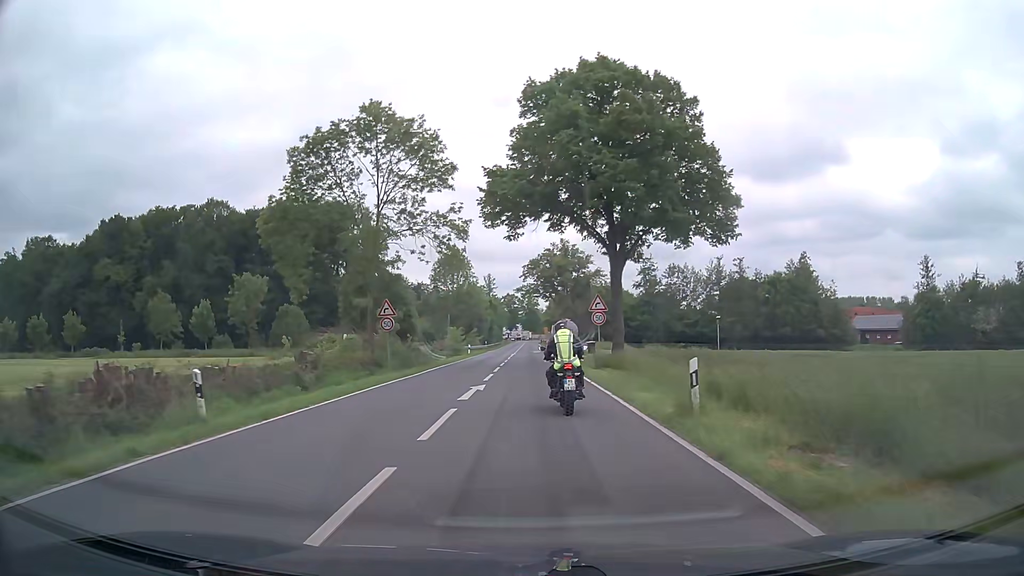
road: secondary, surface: asphalt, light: Day
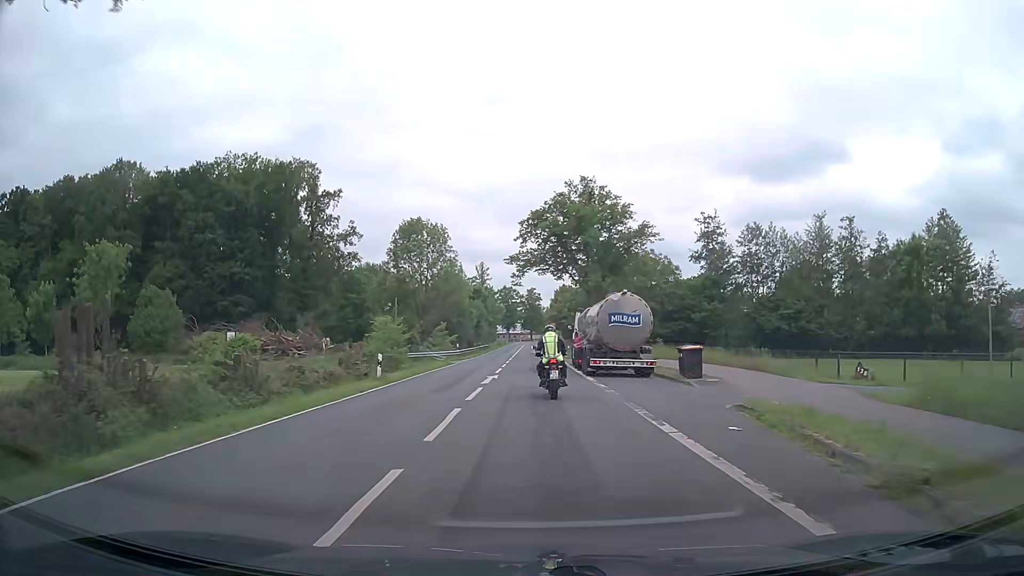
(+0.2, +37.0) m; +1°
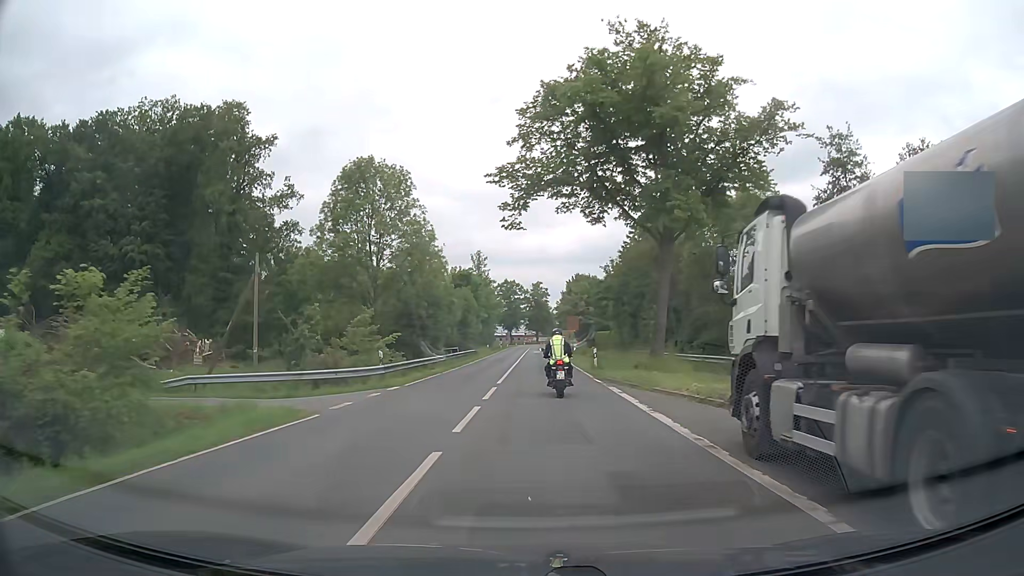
(-0.7, +29.9) m; -2°
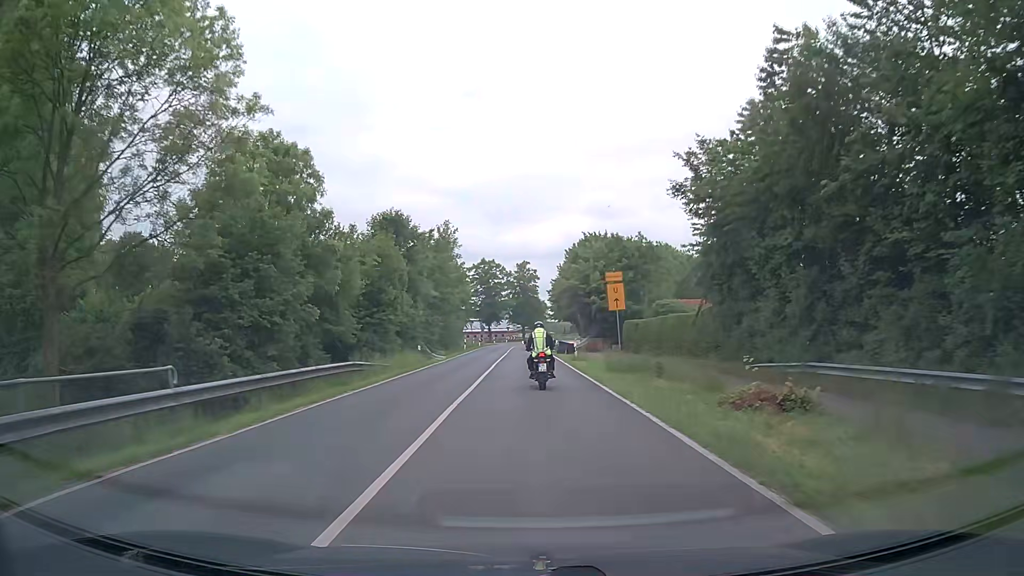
(+0.7, +38.6) m; +1°
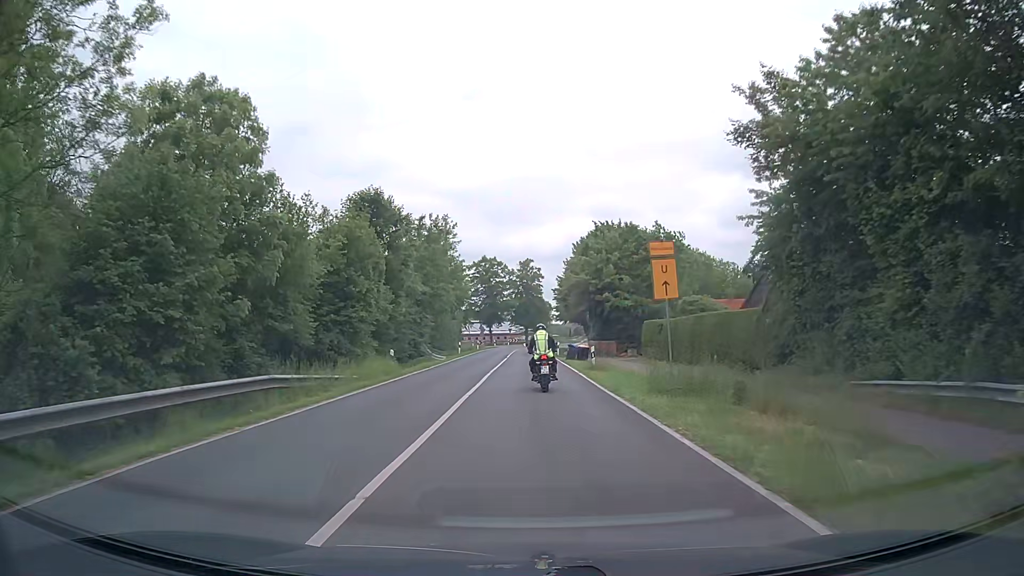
(0.0, +7.7) m; 0°
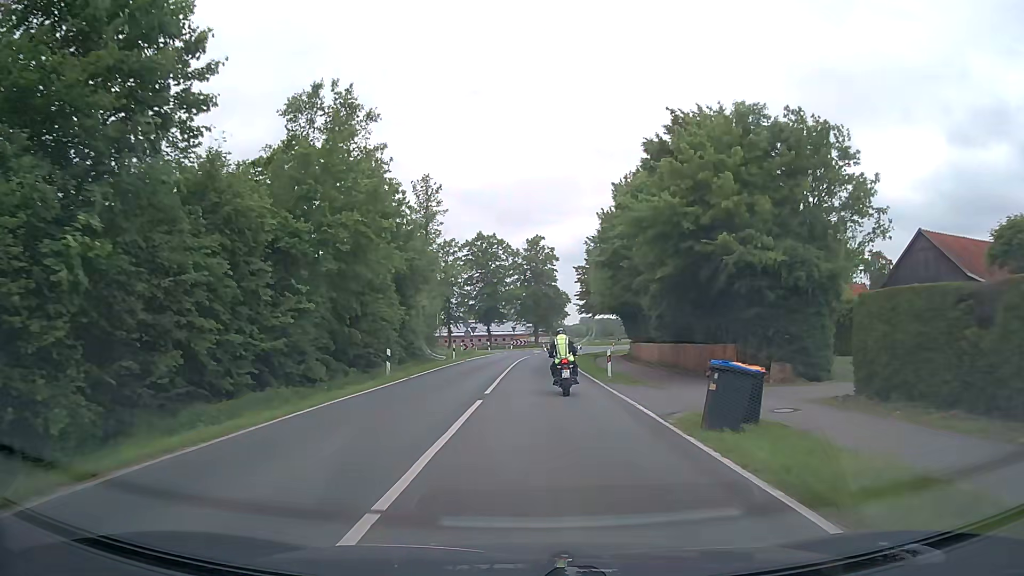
(-0.1, +30.6) m; -1°
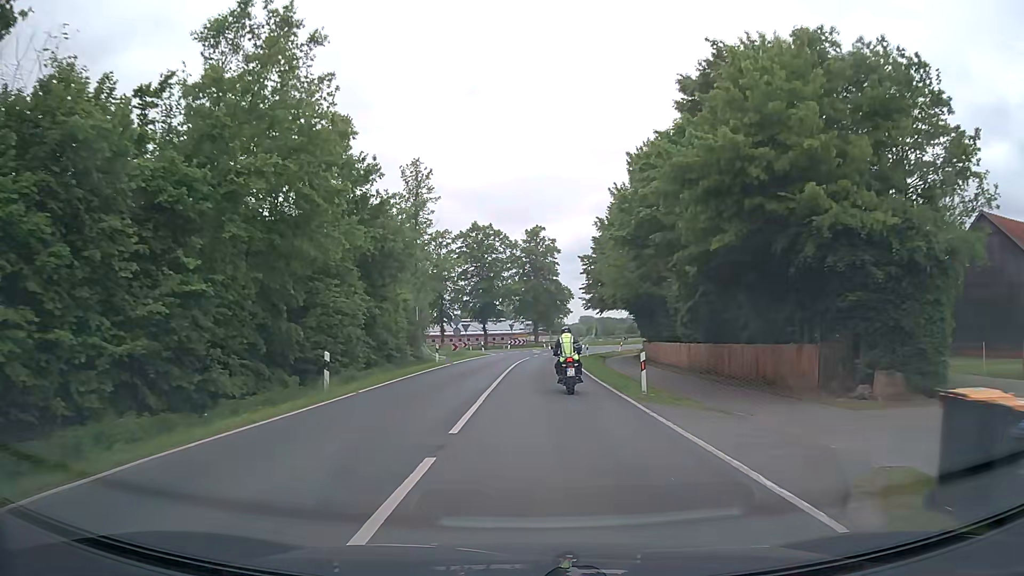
(0.0, +7.6) m; 0°
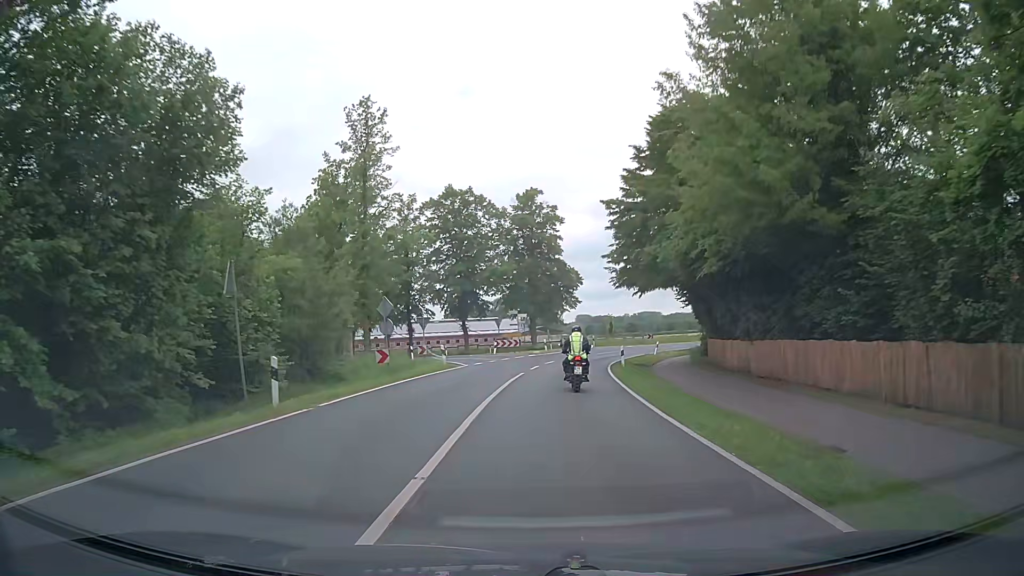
(0.0, +22.6) m; 0°
(0, +10) (+1, +20) (+2, +30) (+3, +40) (+6, +49) (+11, +58) (+16, +67) (+22, +75) (+29, +82) (+36, +89) m
